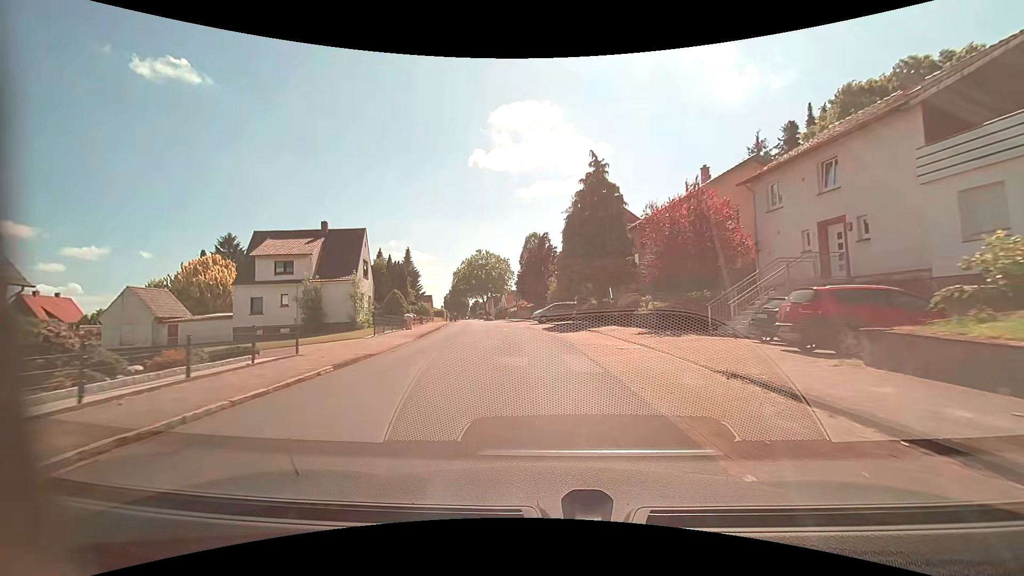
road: residential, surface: asphalt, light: Day
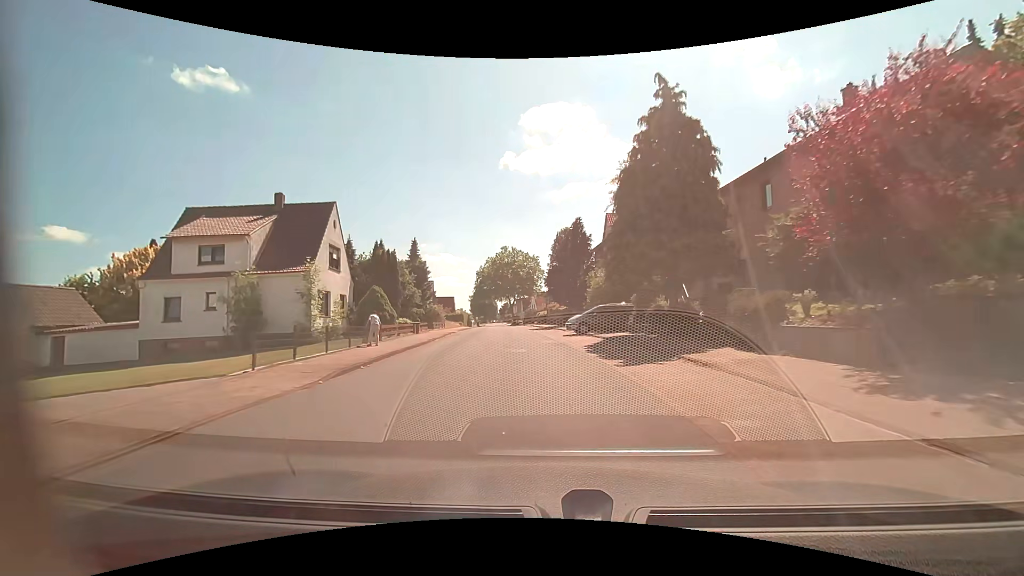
(-0.3, +12.7) m; -4°
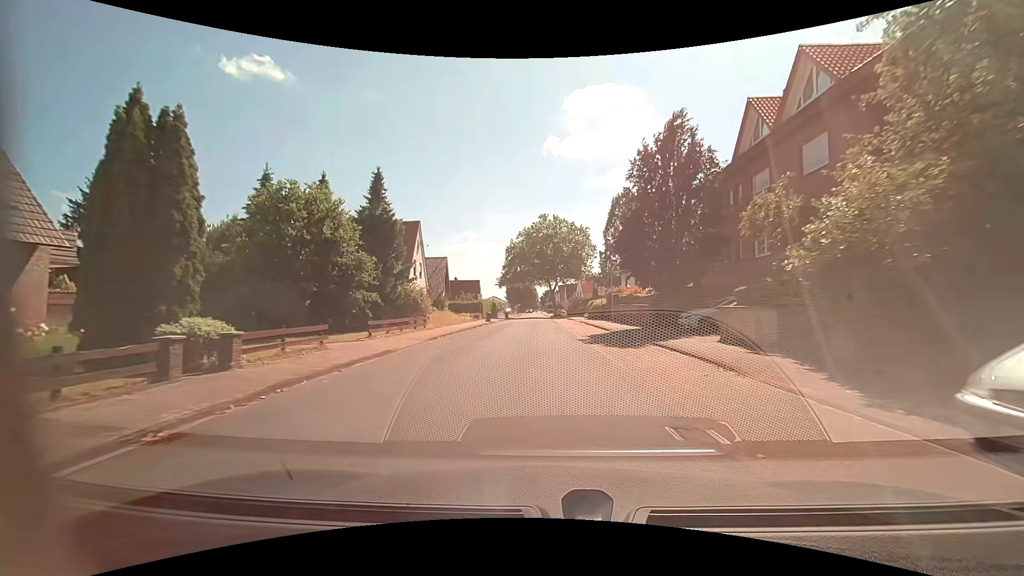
(-1.2, +25.9) m; -5°
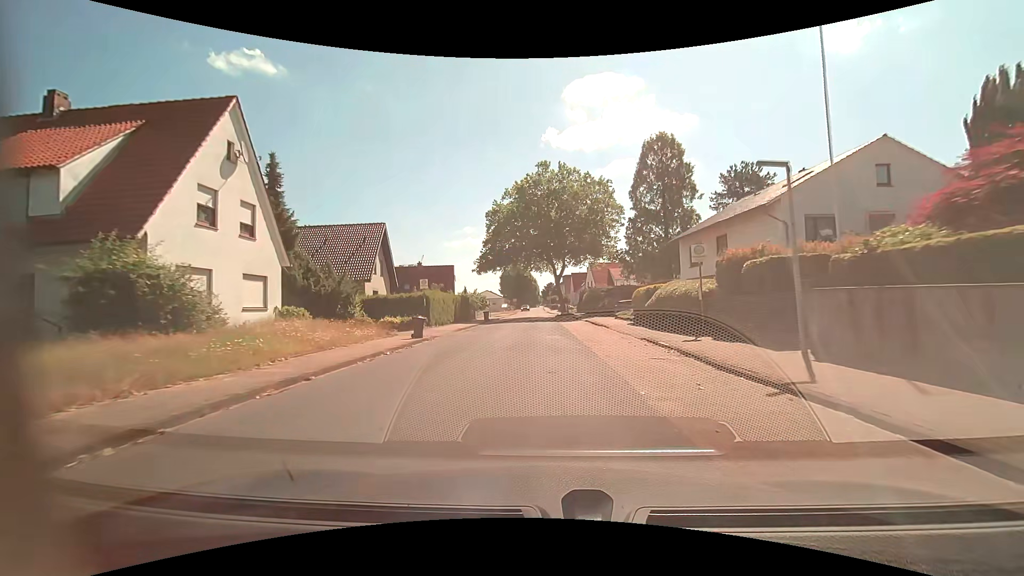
(0.0, +28.8) m; 0°
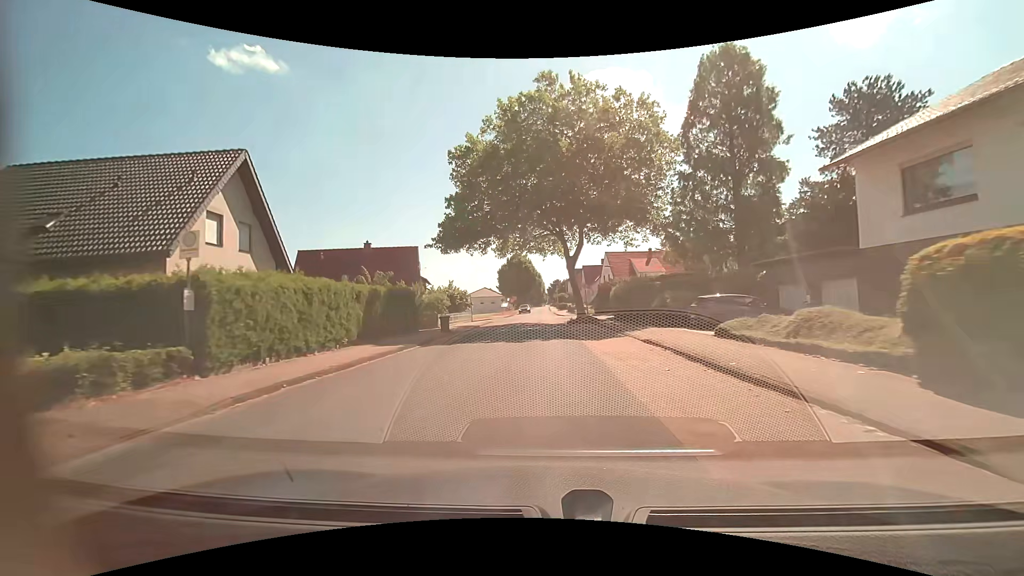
(+0.1, +21.5) m; -1°
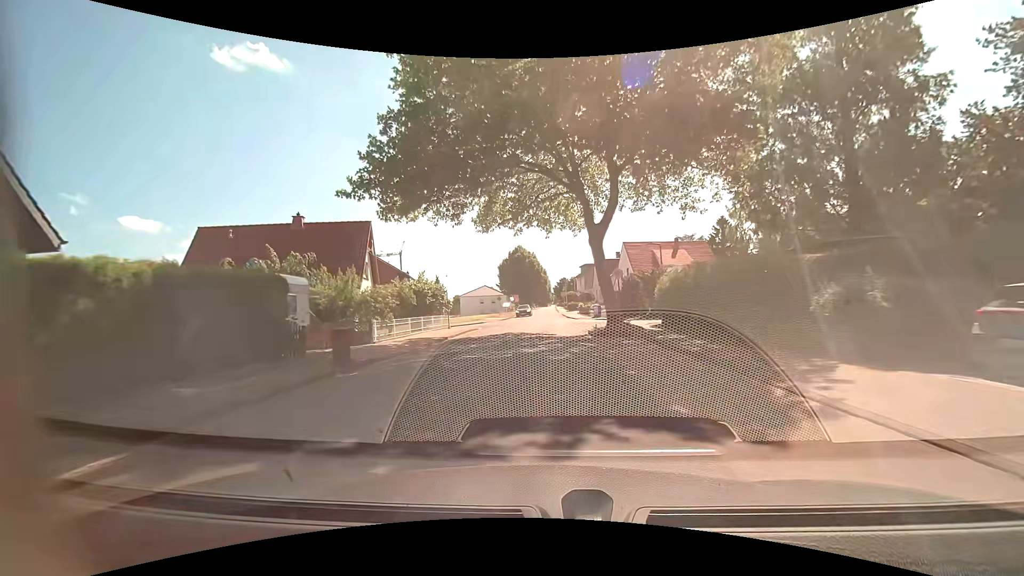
(0.0, +14.2) m; 0°
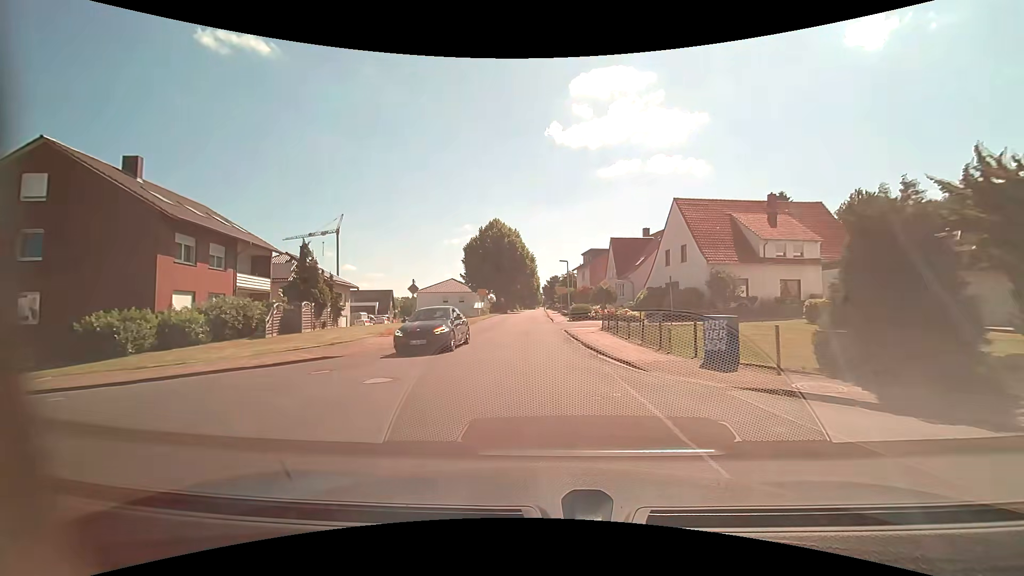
(+0.3, +35.3) m; +1°
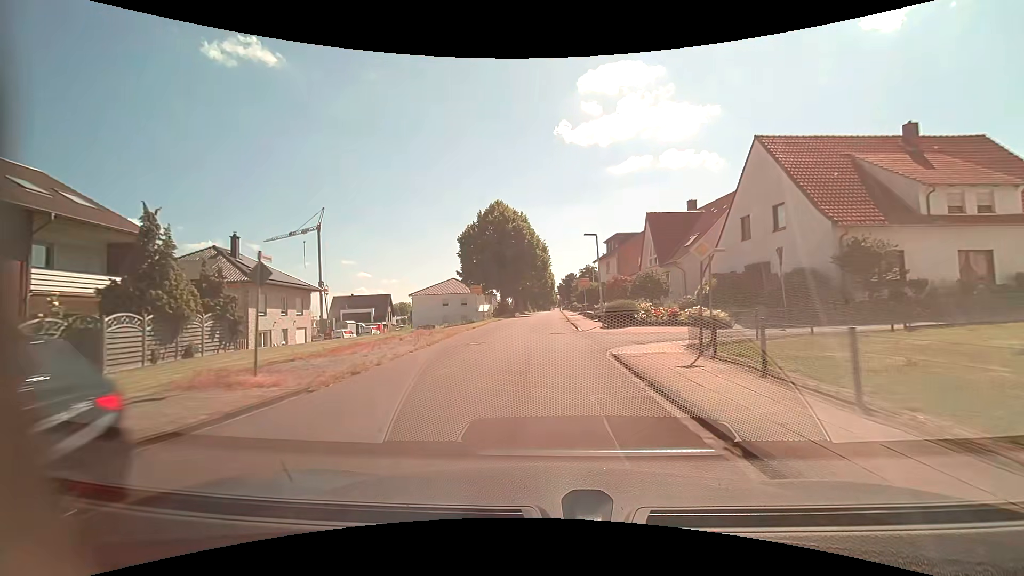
(-0.1, +14.3) m; -2°
(0, +10) (0, +20) (0, +30) (0, +40) (+1, +50) (+1, +60) (+1, +70) (+1, +80) (+1, +90) (+2, +100) m
